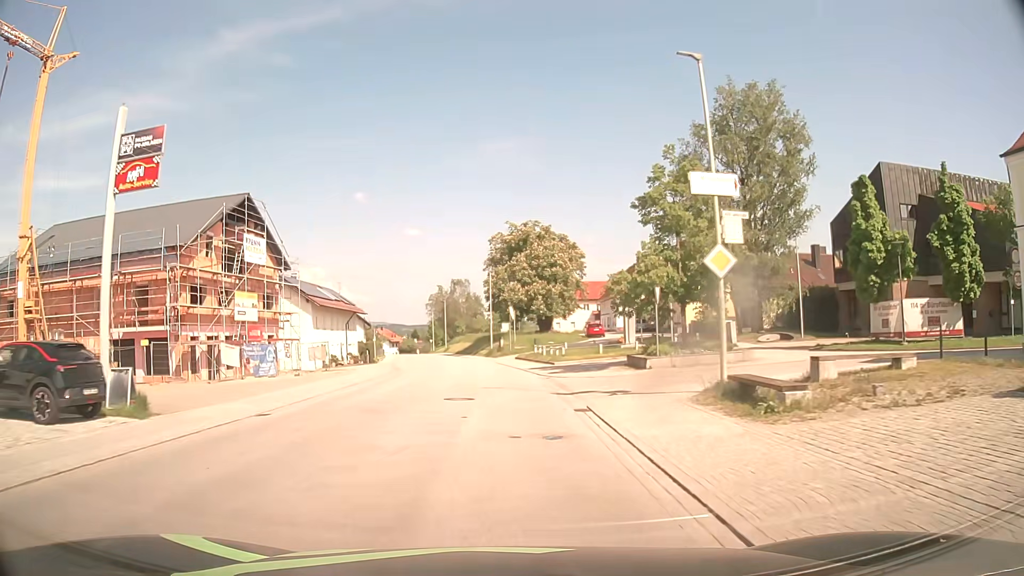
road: secondary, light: Day
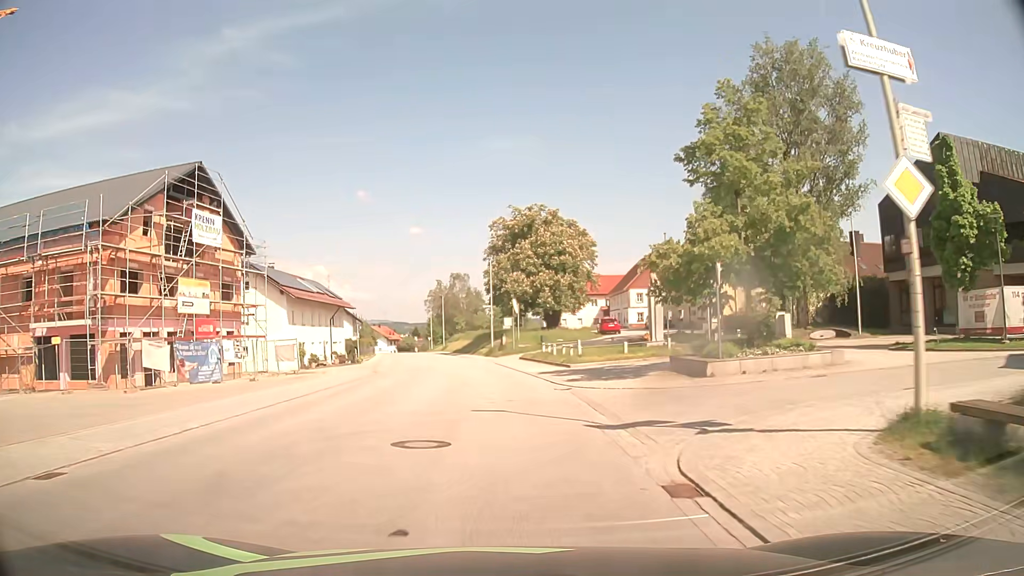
(0.0, +7.8) m; 0°
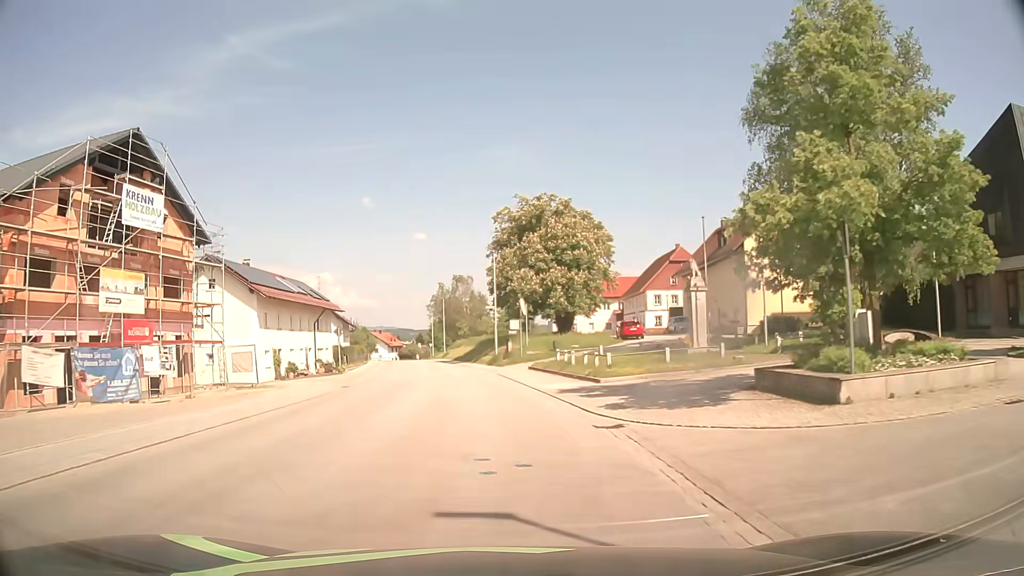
(-0.1, +7.7) m; -1°
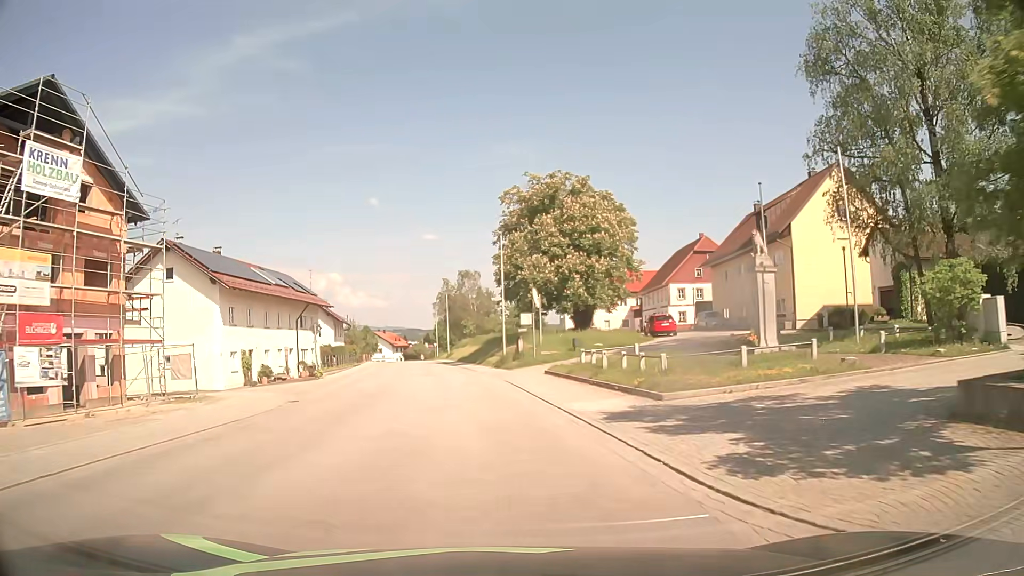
(0.0, +7.6) m; 0°
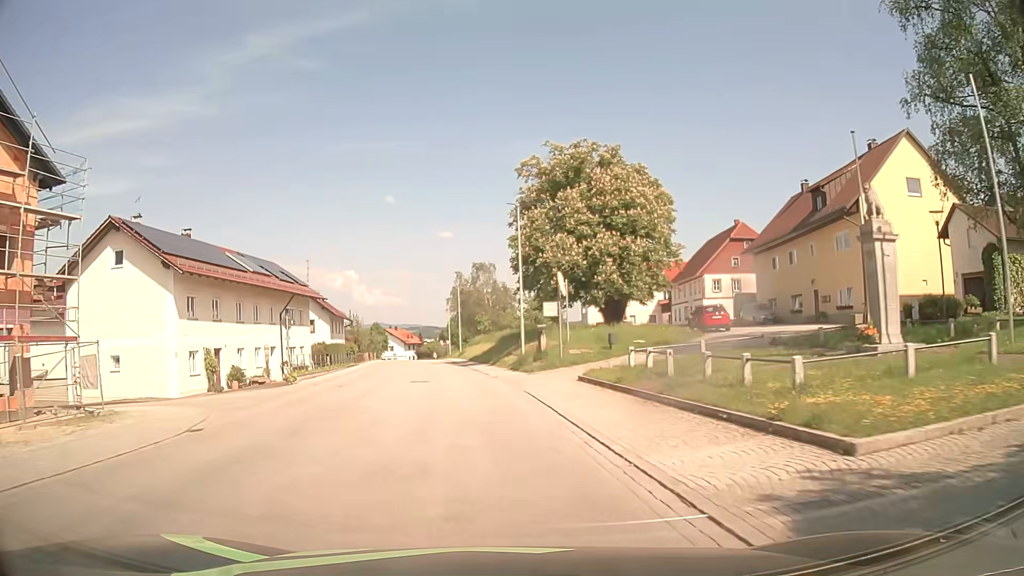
(-0.1, +7.6) m; -1°
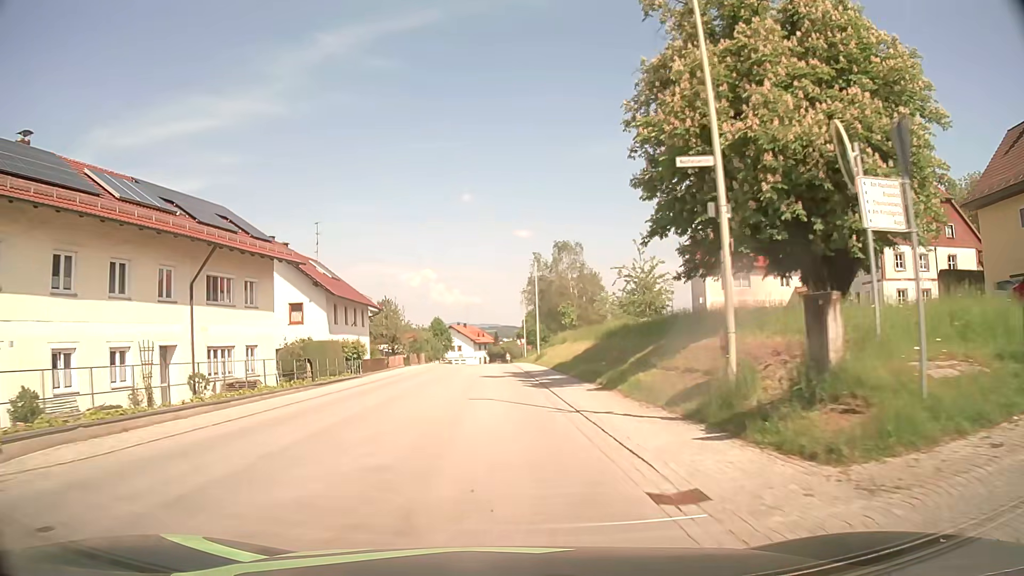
(-1.3, +22.7) m; -7°
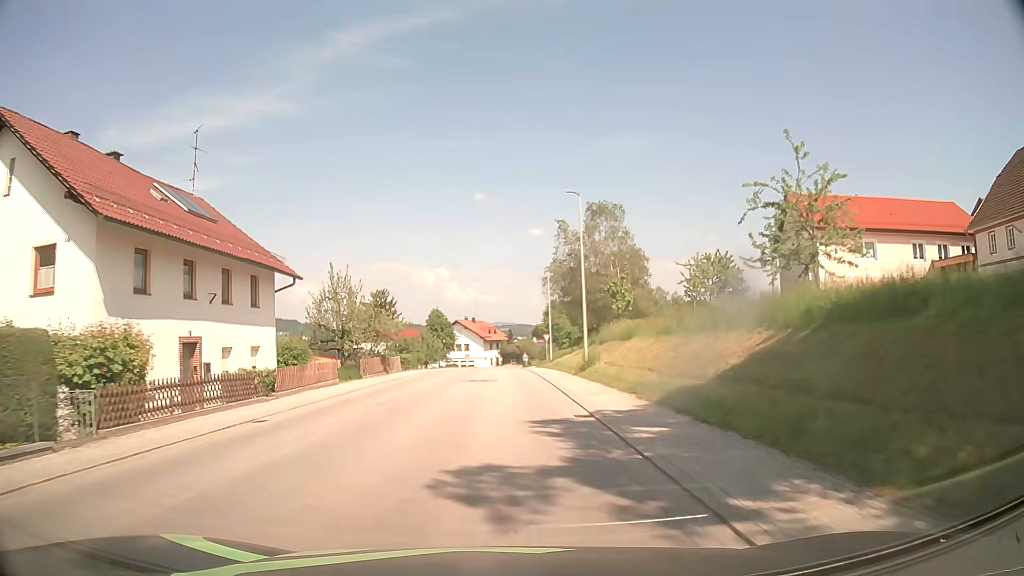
(-0.3, +23.4) m; -1°
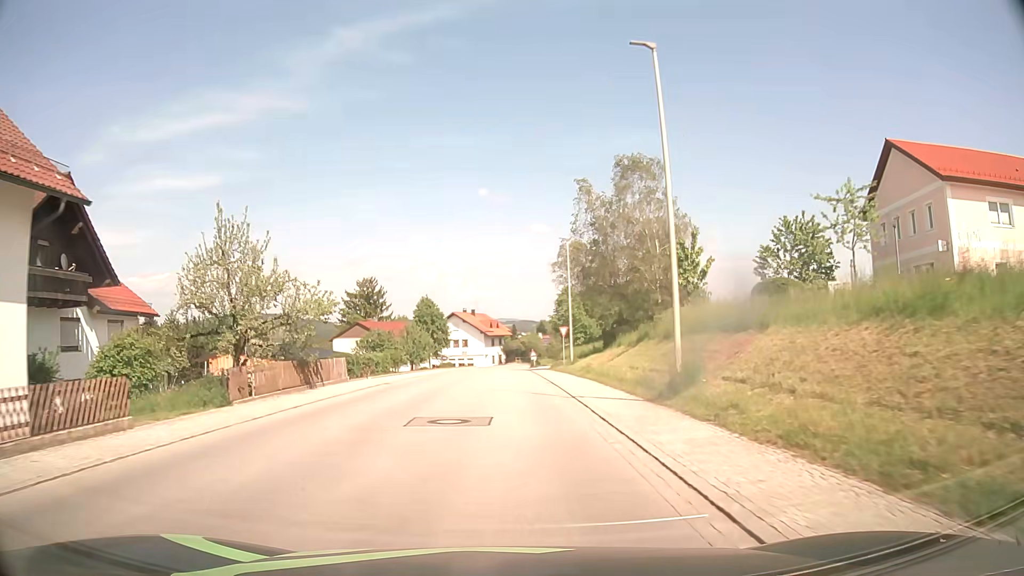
(-0.1, +15.7) m; -1°
